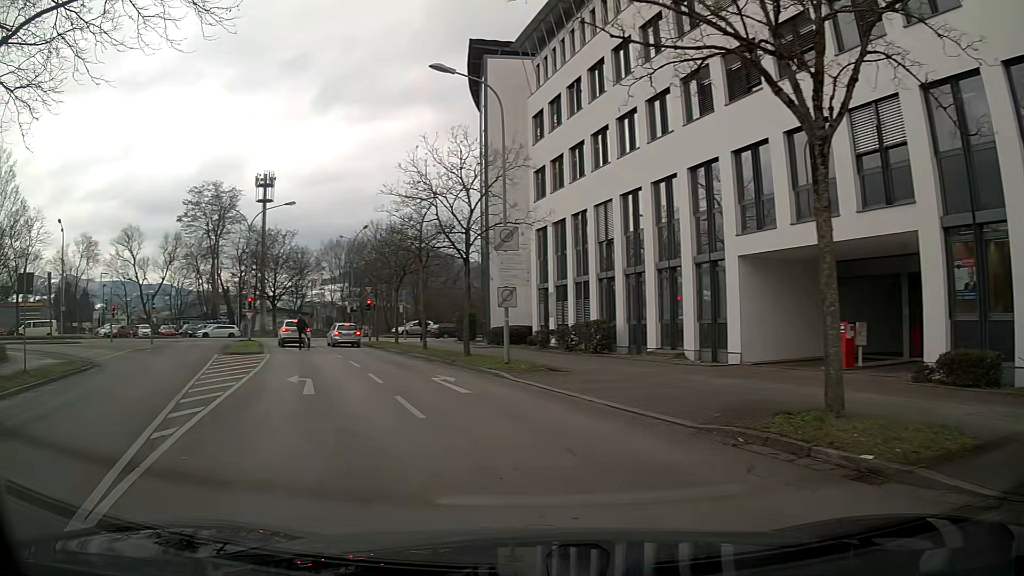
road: unclassified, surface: asphalt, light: Day
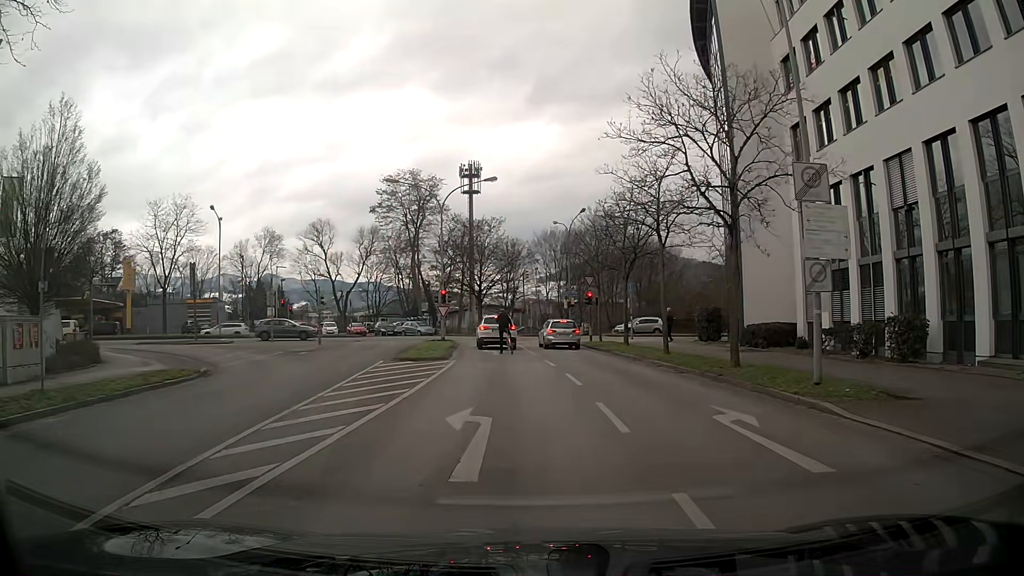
(-1.5, +7.8) m; -18°
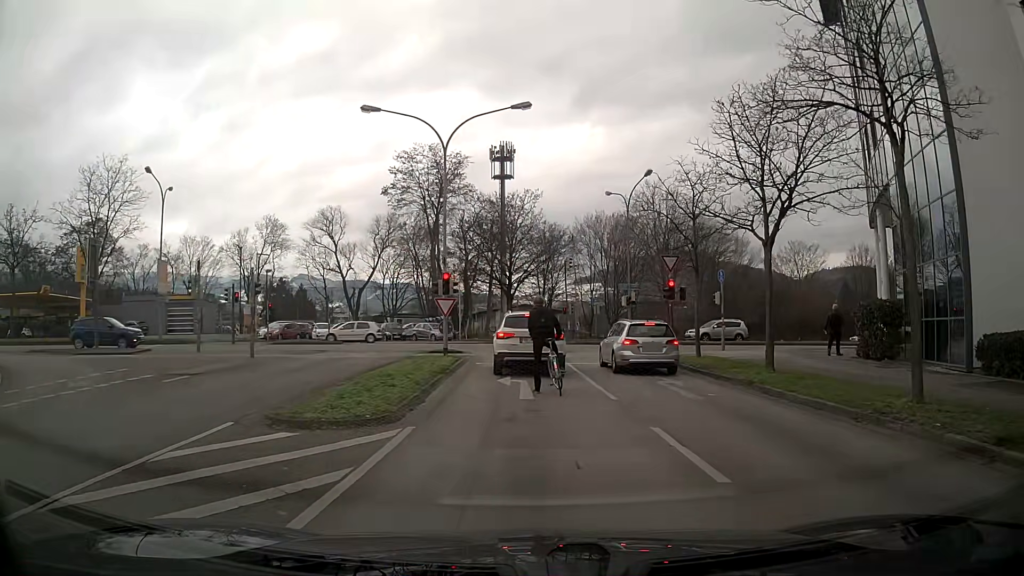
(-0.5, +14.5) m; -2°
